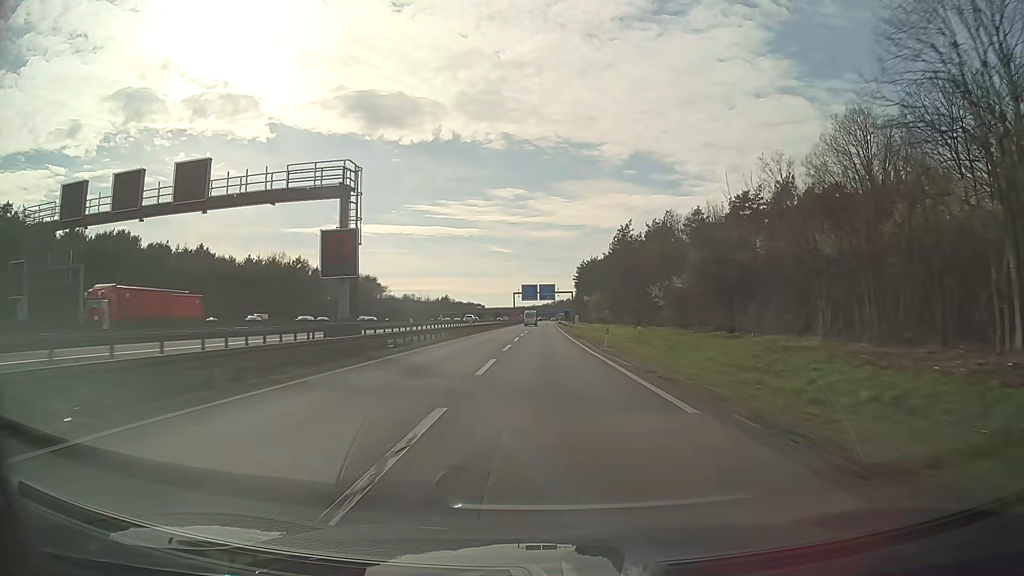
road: motorway_link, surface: asphalt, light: Day
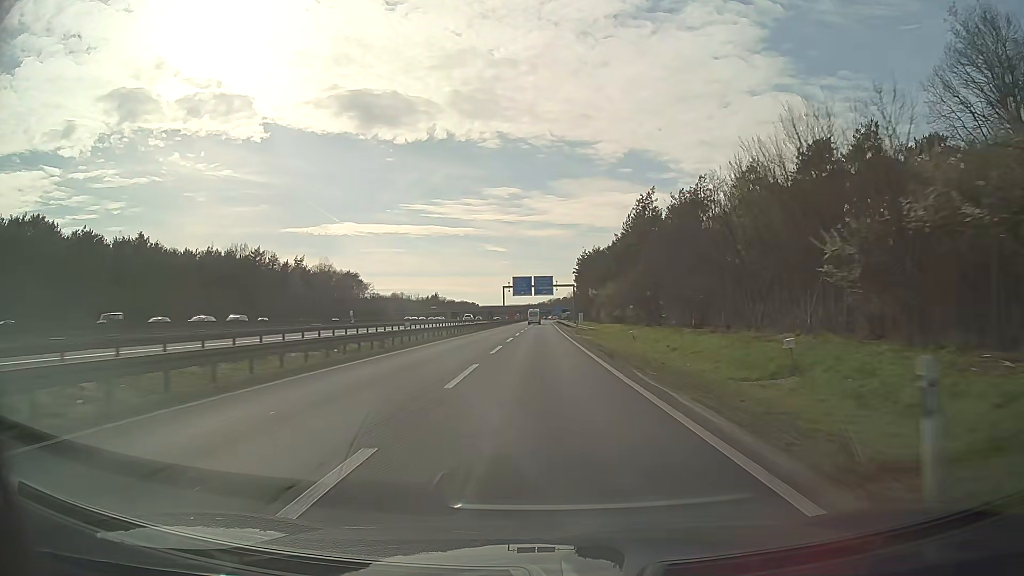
(0.0, +27.3) m; 0°
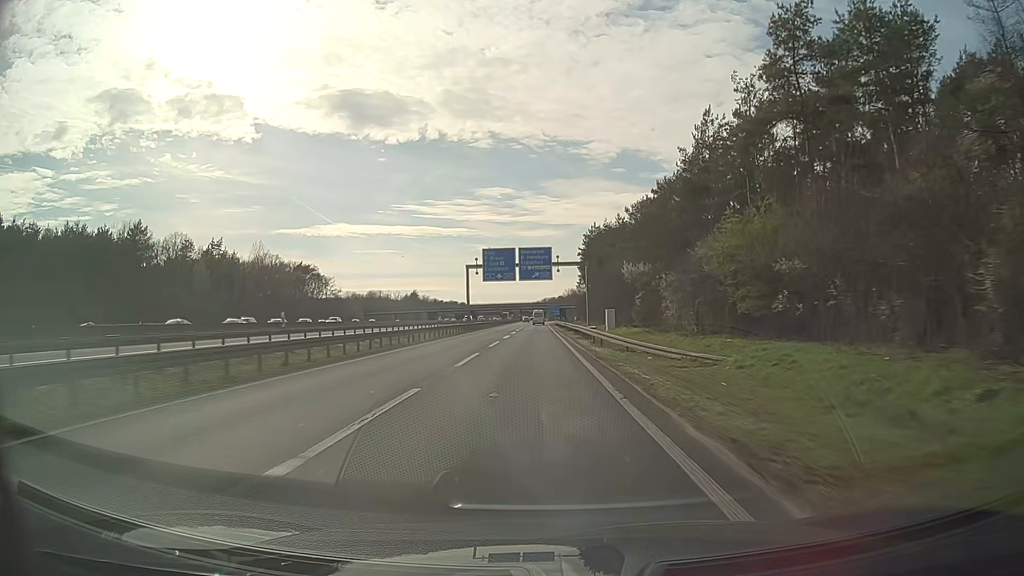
(+0.4, +54.6) m; +1°
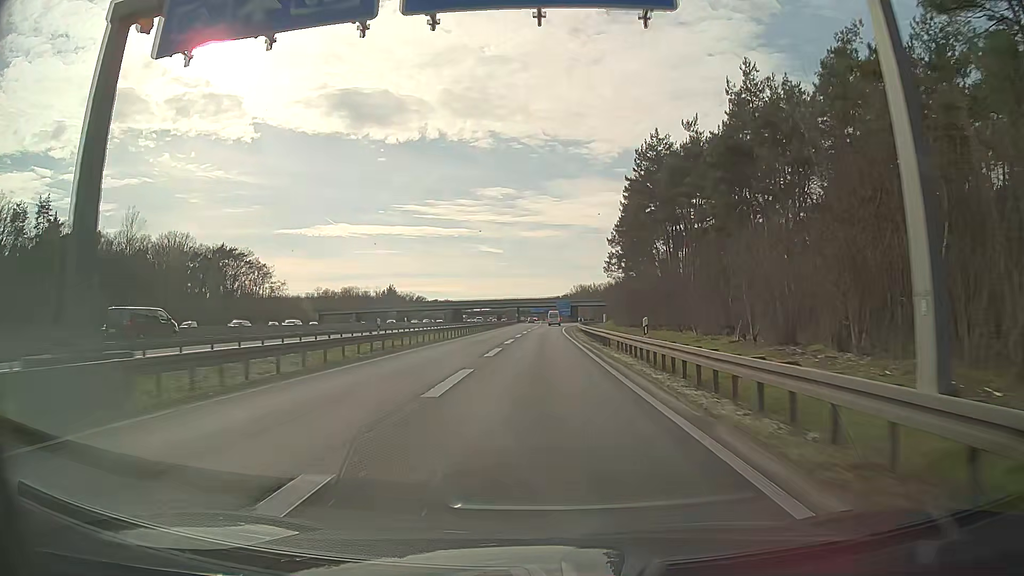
(-0.8, +68.2) m; 0°
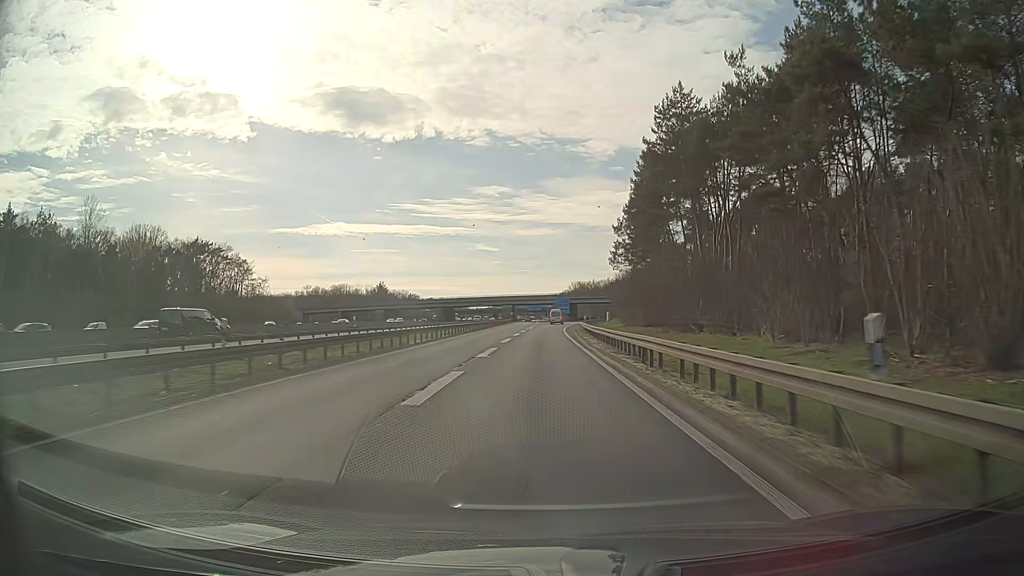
(0.0, +13.6) m; 0°
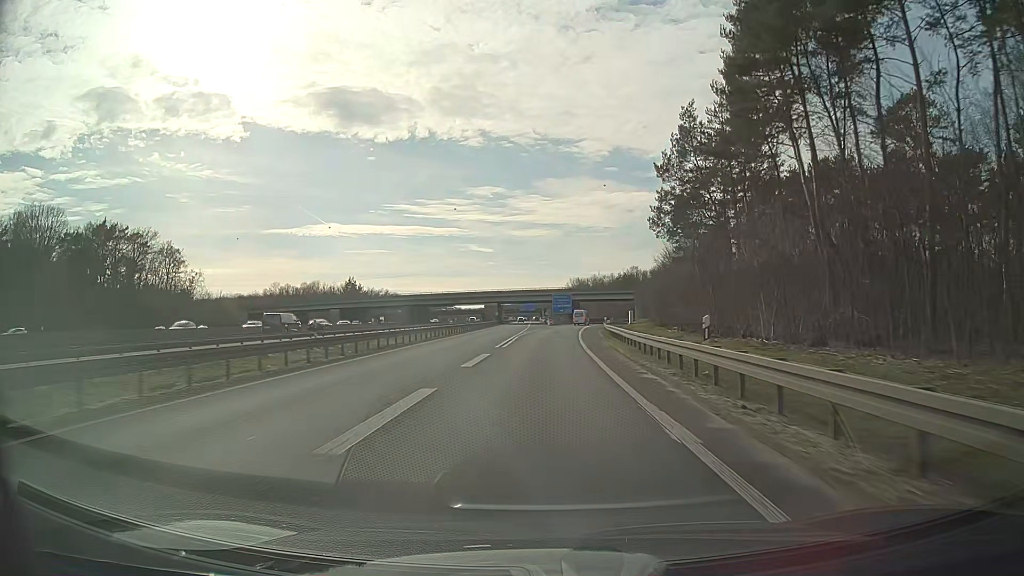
(+0.2, +40.5) m; +1°
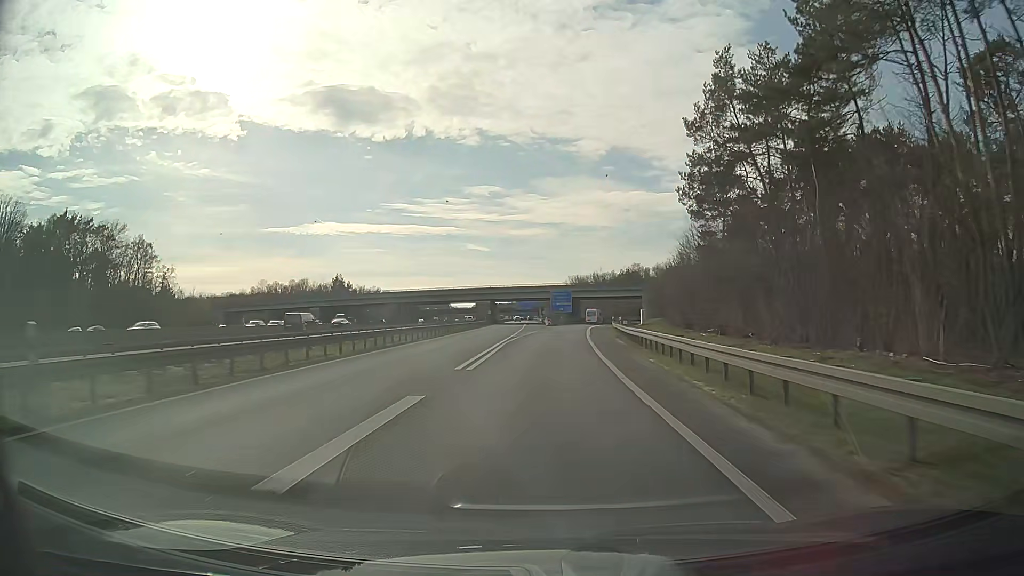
(0.0, +13.3) m; 0°
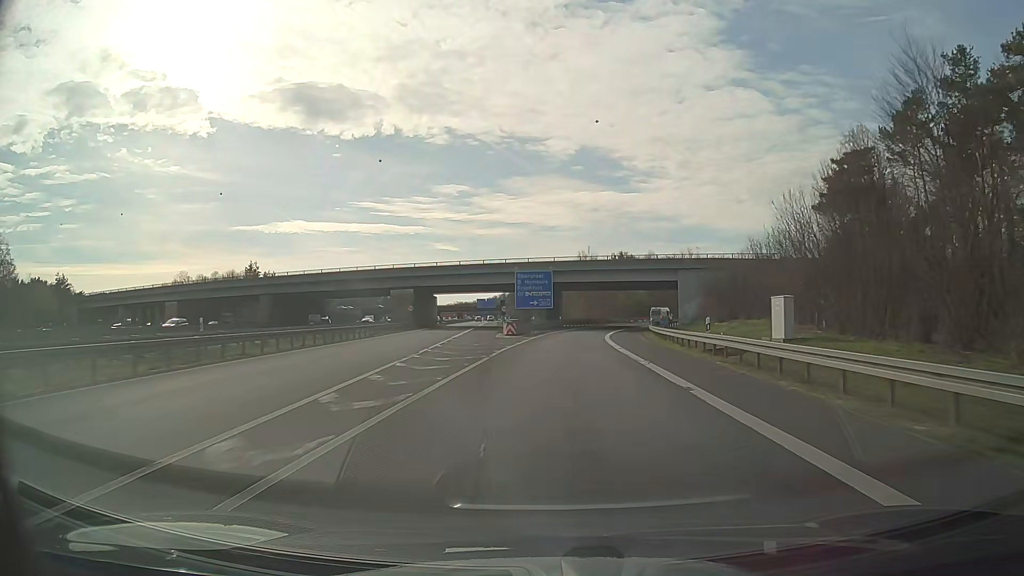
(+1.1, +52.7) m; +3°
(0, +10) (0, +20) (+1, +30) (+2, +40) (+3, +50) (+5, +60) (+7, +70) (+9, +79) (+11, +89) (+14, +99) m
